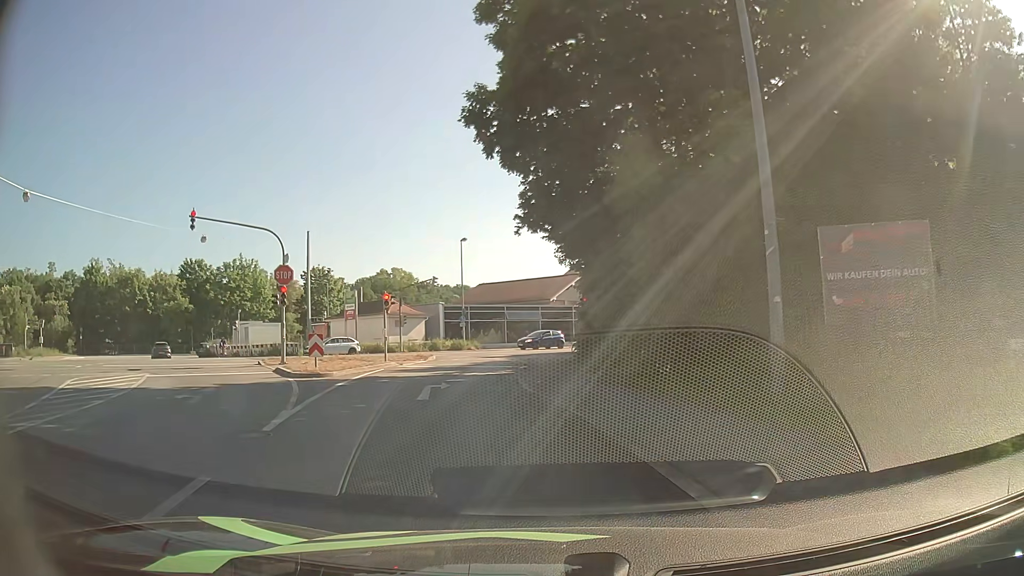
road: tertiary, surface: asphalt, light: Day
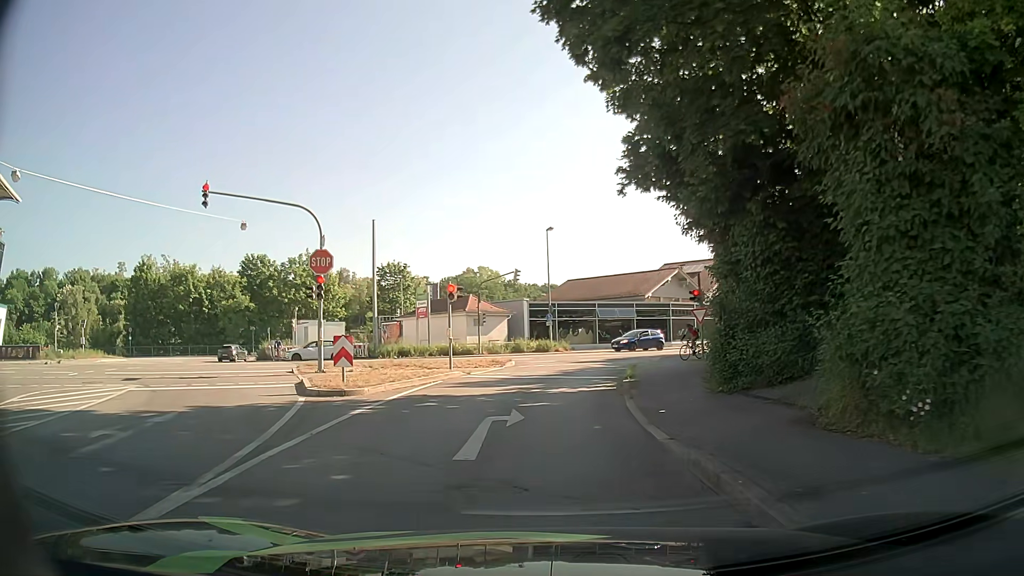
(-0.4, +6.1) m; -7°
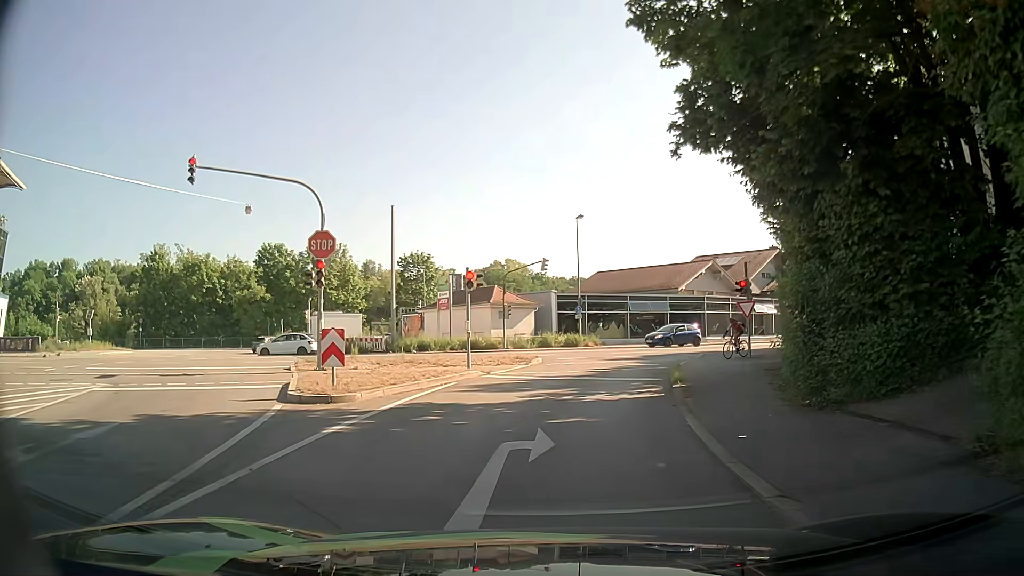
(-0.1, +2.9) m; -4°
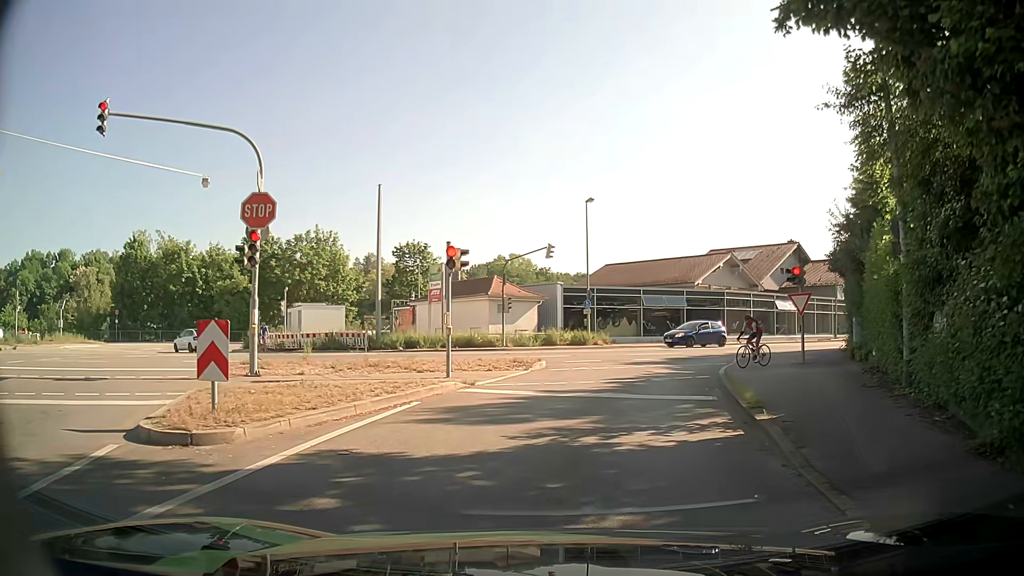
(0.0, +5.3) m; -1°
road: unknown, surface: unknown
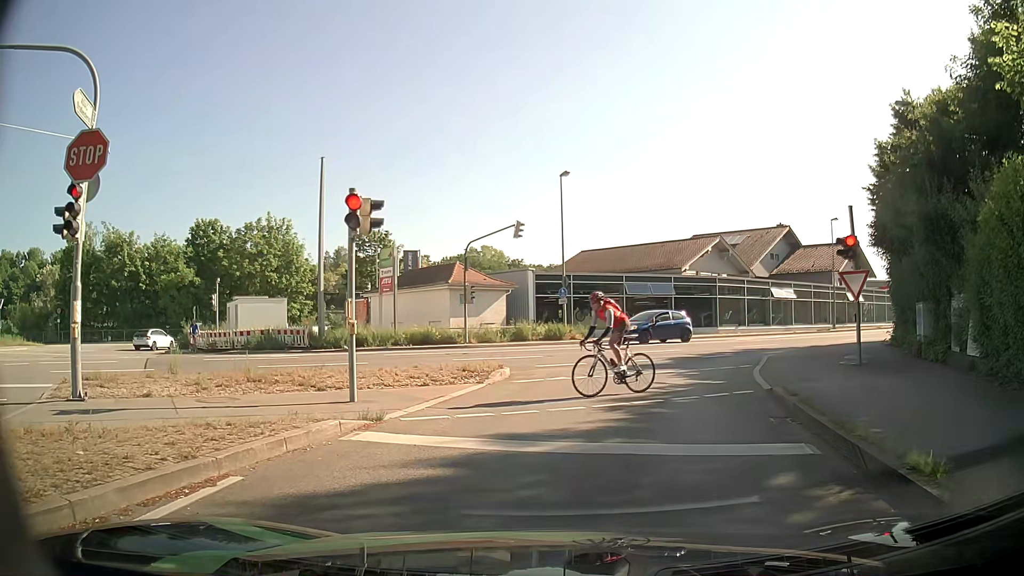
(+0.2, +5.7) m; +5°
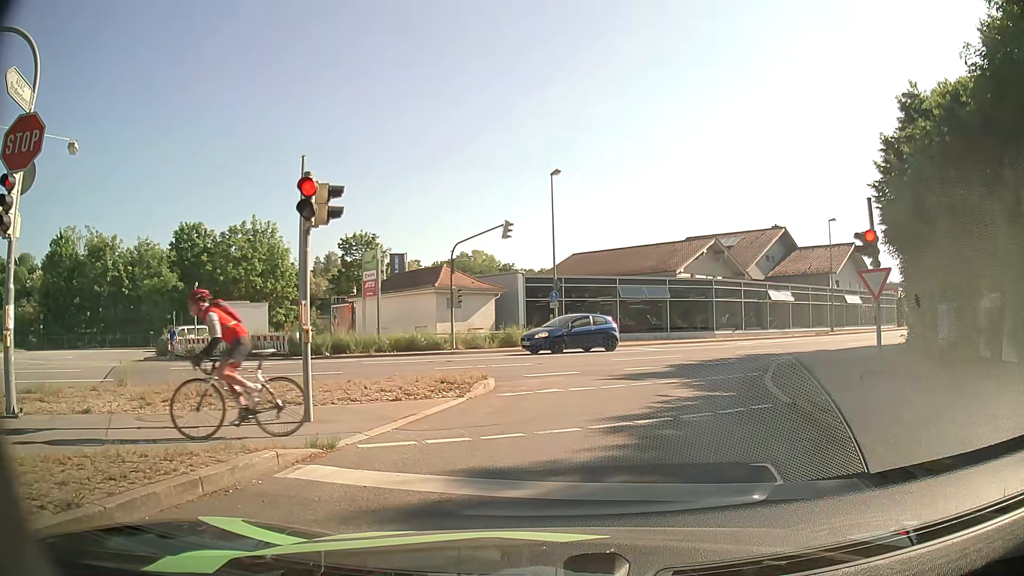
(0.0, +1.4) m; -1°
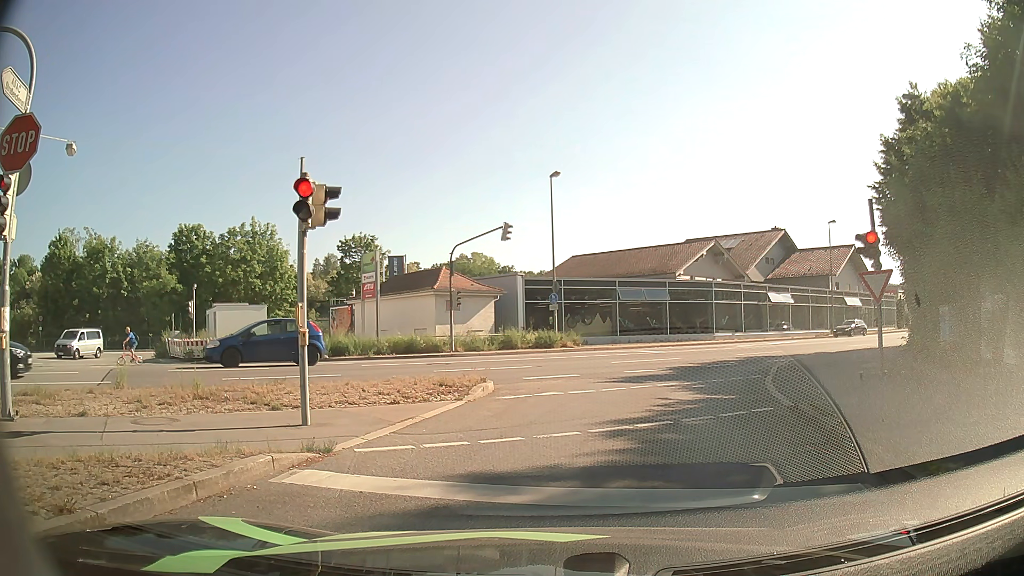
(0.0, +0.2) m; 0°
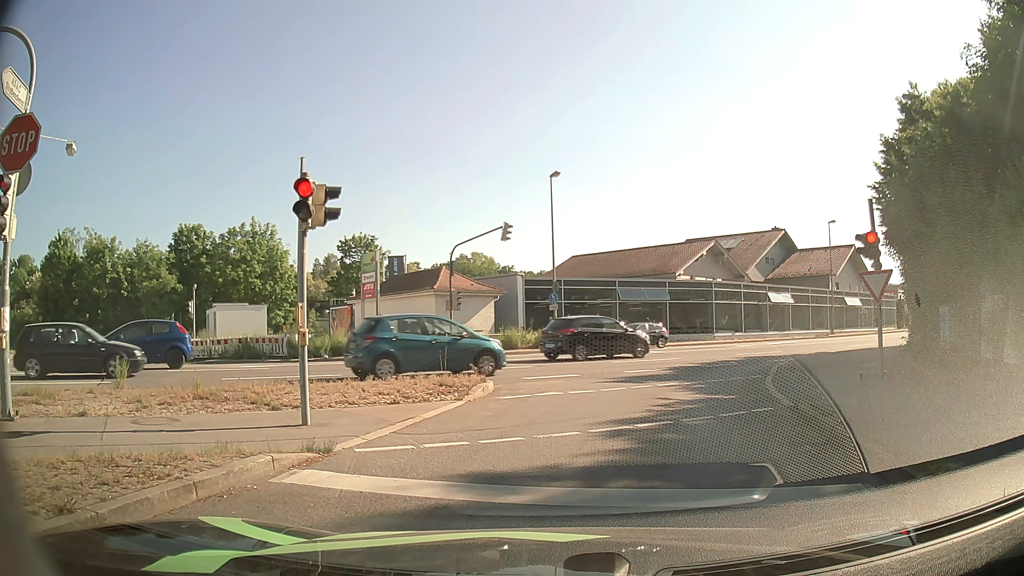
(0.0, 0.0) m; 0°
(+1, +10) (+4, +20) (+9, +28) (+17, +34) (+25, +40) (+33, +46) (+41, +53) (+48, +59) (+55, +66) (+63, +73) m
